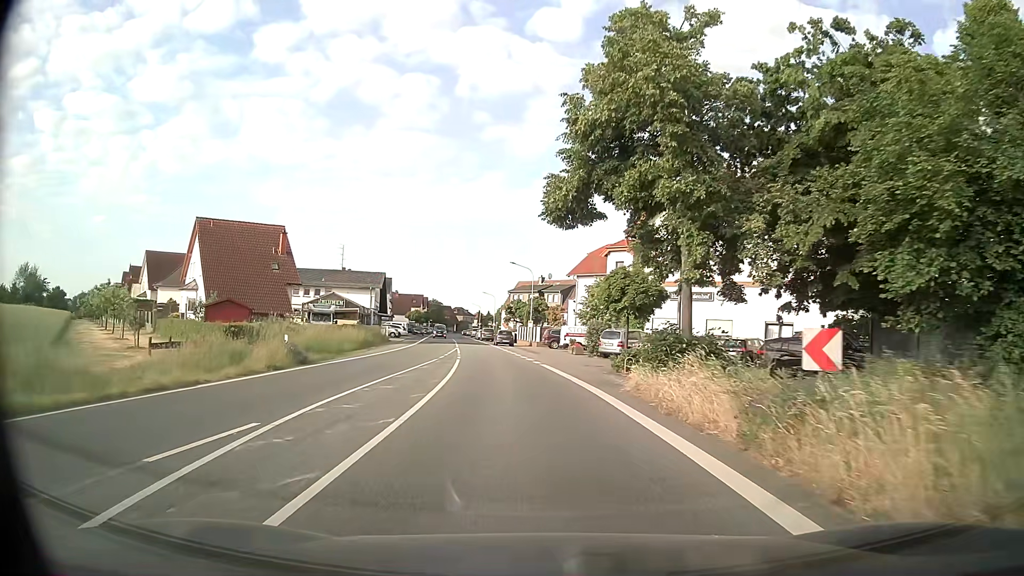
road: secondary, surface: asphalt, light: Day
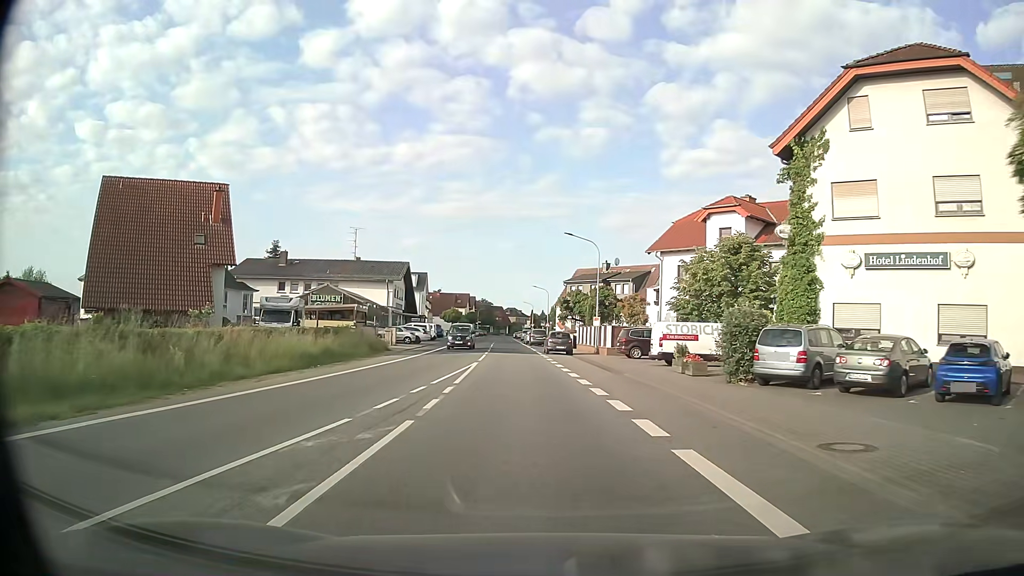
(-0.8, +20.1) m; -3°
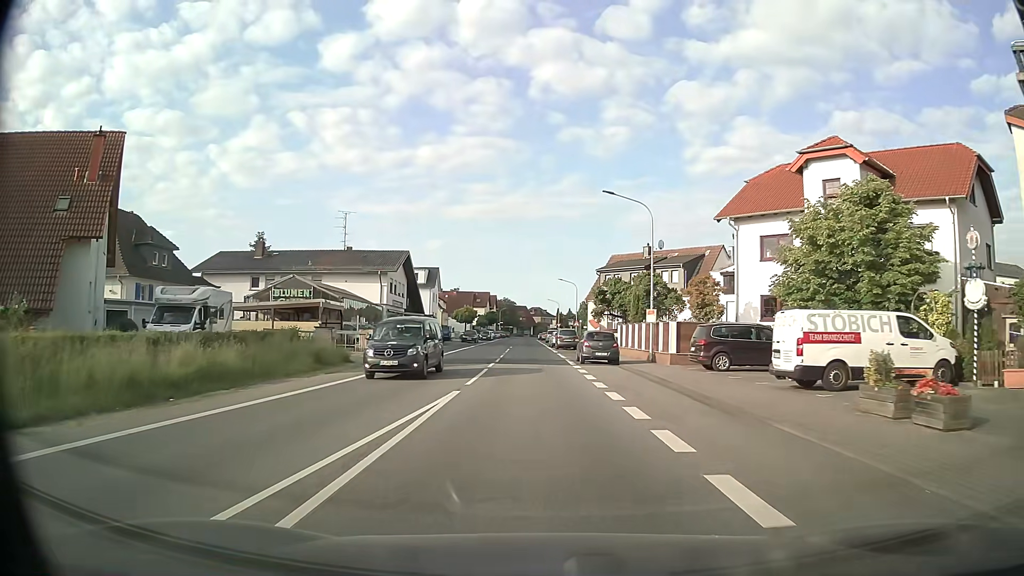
(-0.6, +13.4) m; -3°
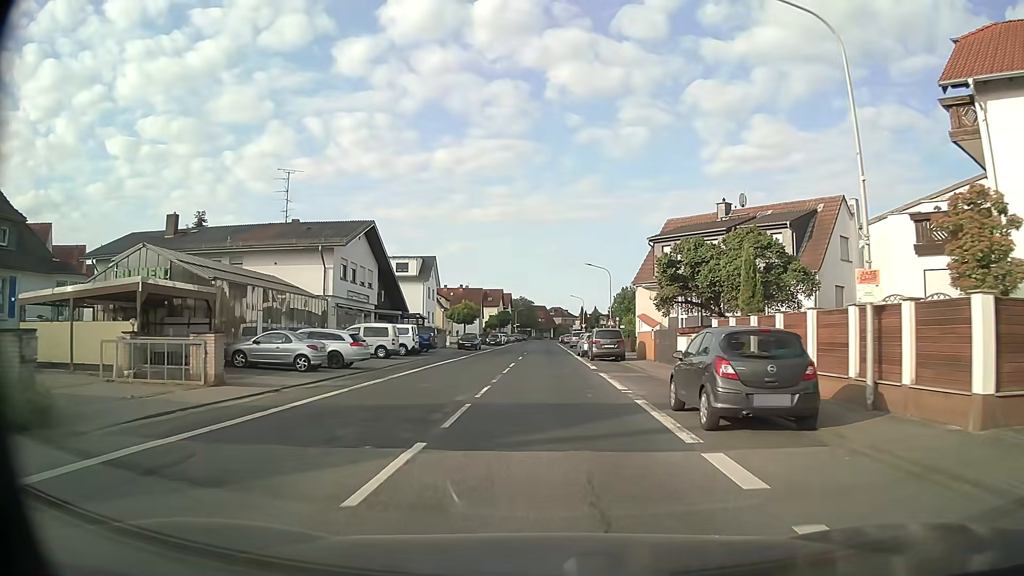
(-0.4, +20.1) m; -2°
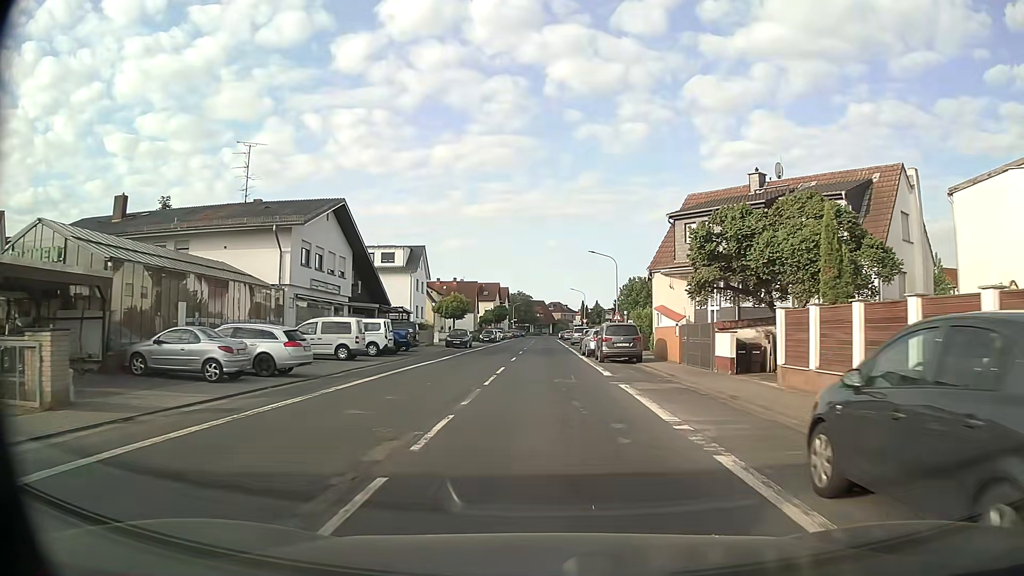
(0.0, +6.7) m; 0°
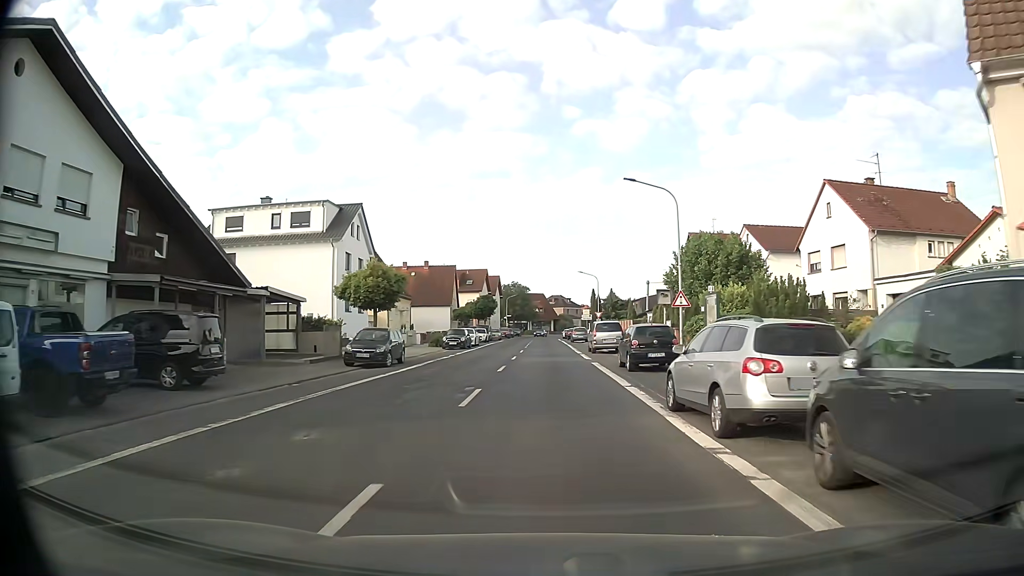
(+0.1, +26.7) m; 0°
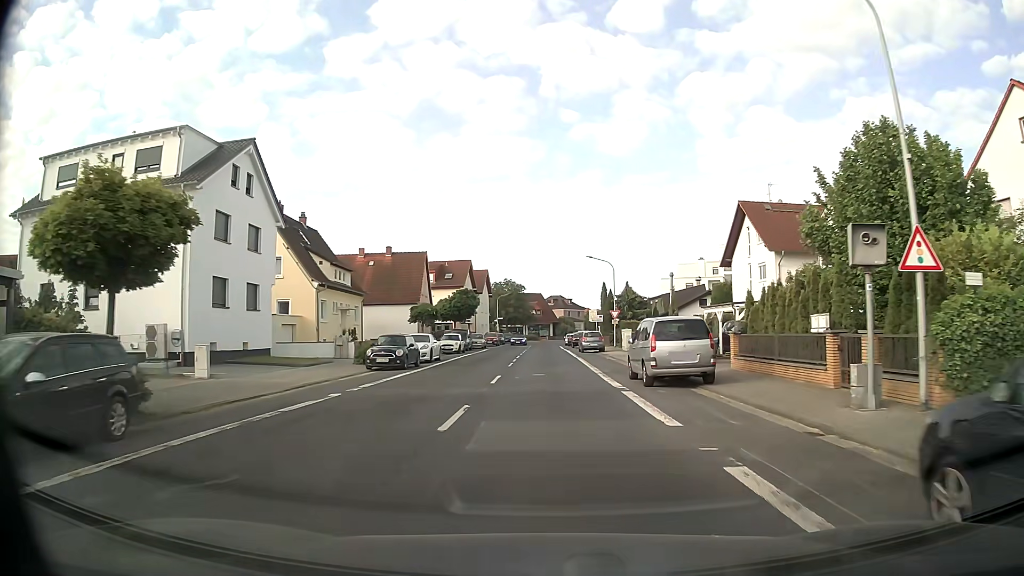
(0.0, +20.0) m; 0°
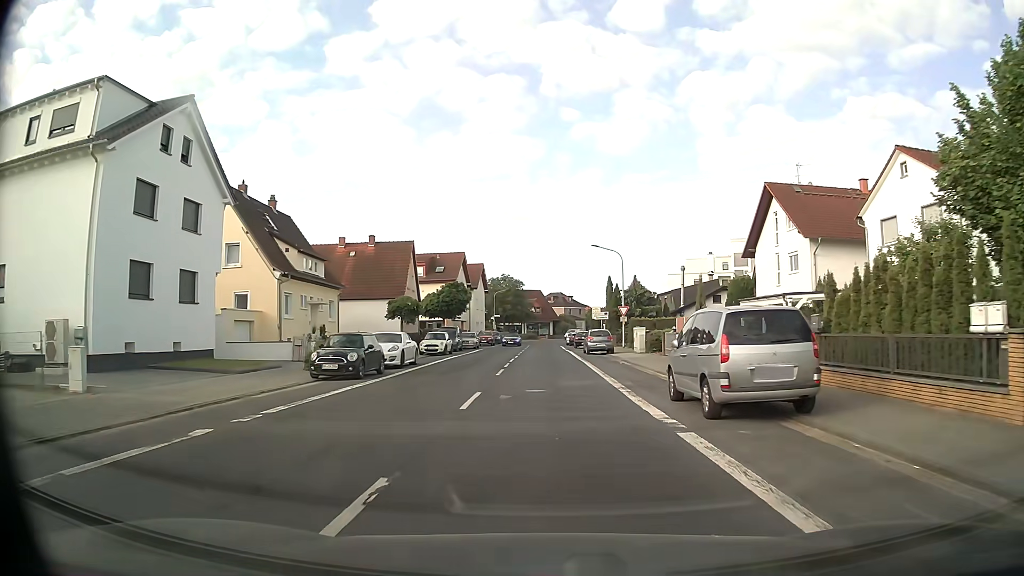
(0.0, +6.6) m; -1°
